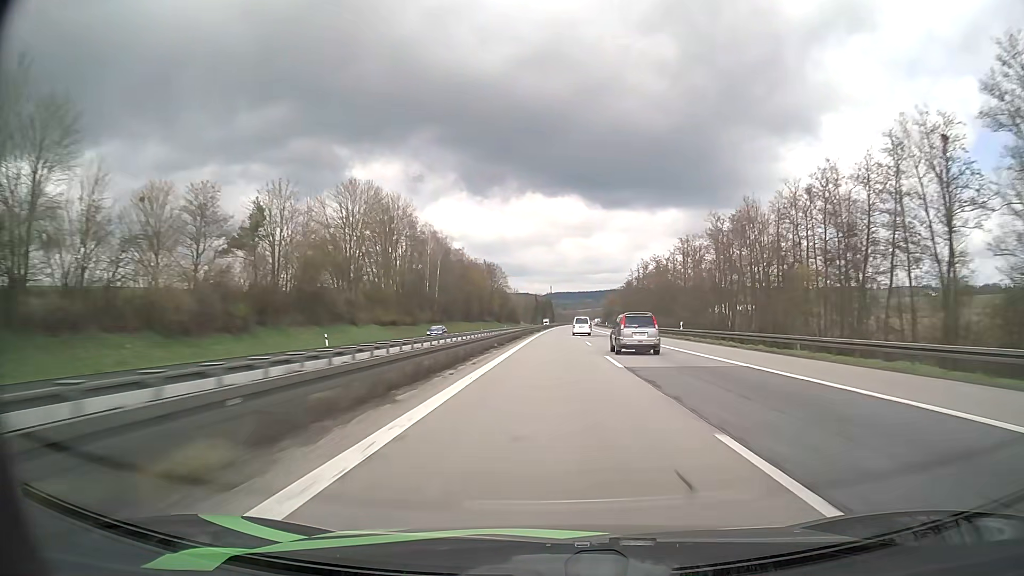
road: motorway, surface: asphalt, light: Day
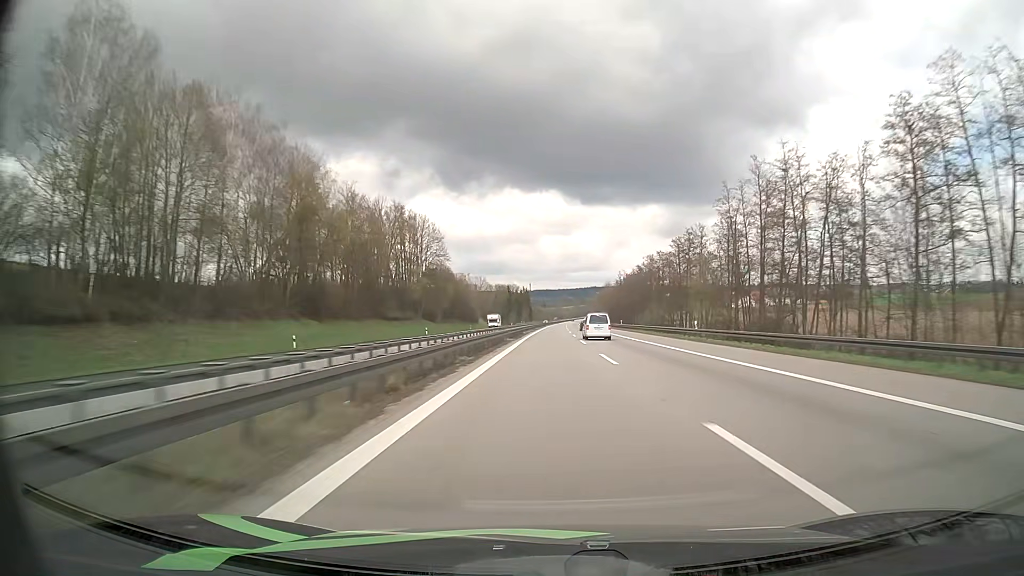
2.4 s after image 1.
(+2.0, +108.1) m; +2°
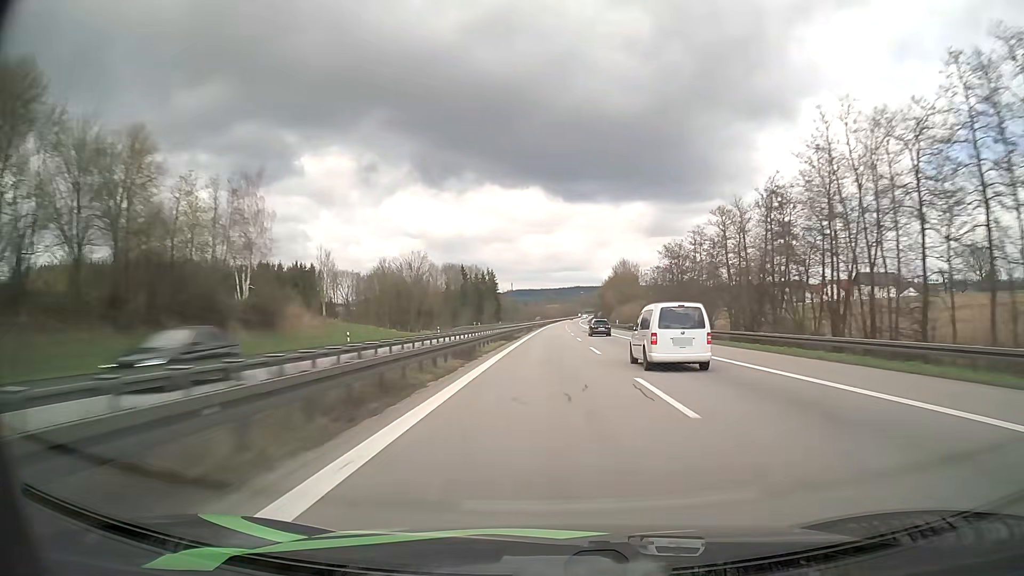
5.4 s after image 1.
(+1.6, +138.2) m; +1°
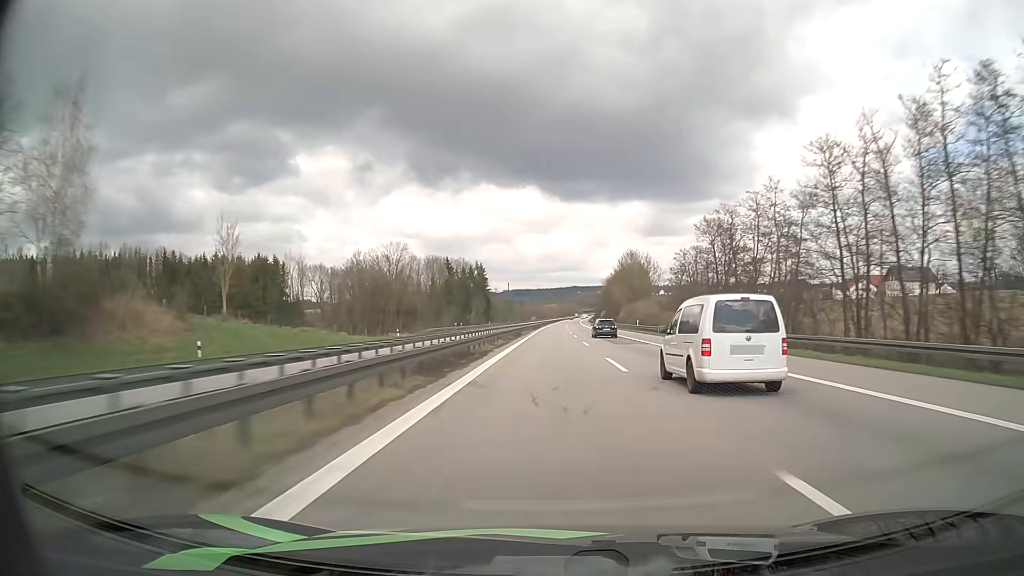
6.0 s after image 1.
(+0.1, +27.9) m; 0°
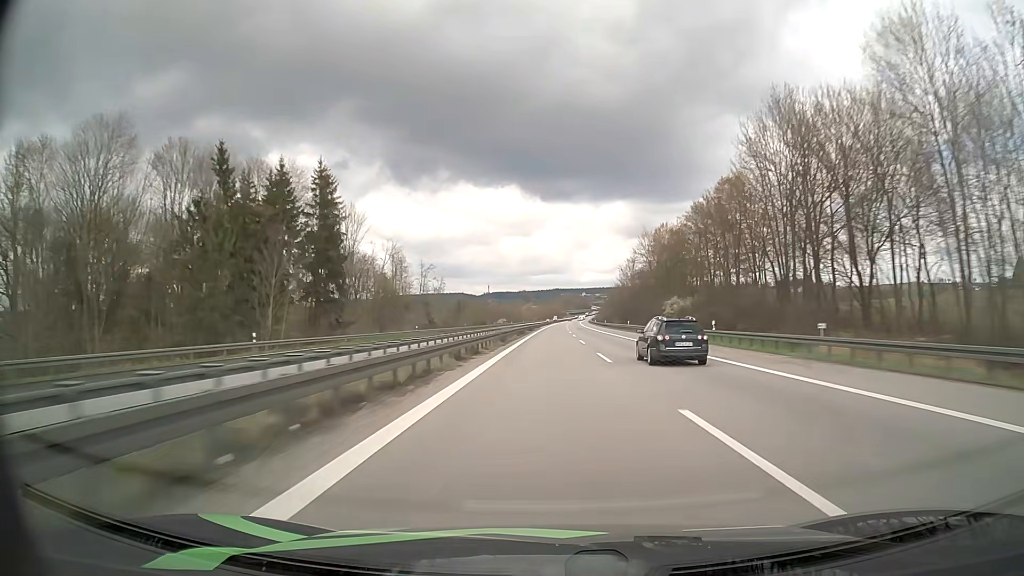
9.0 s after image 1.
(+1.8, +140.7) m; +2°
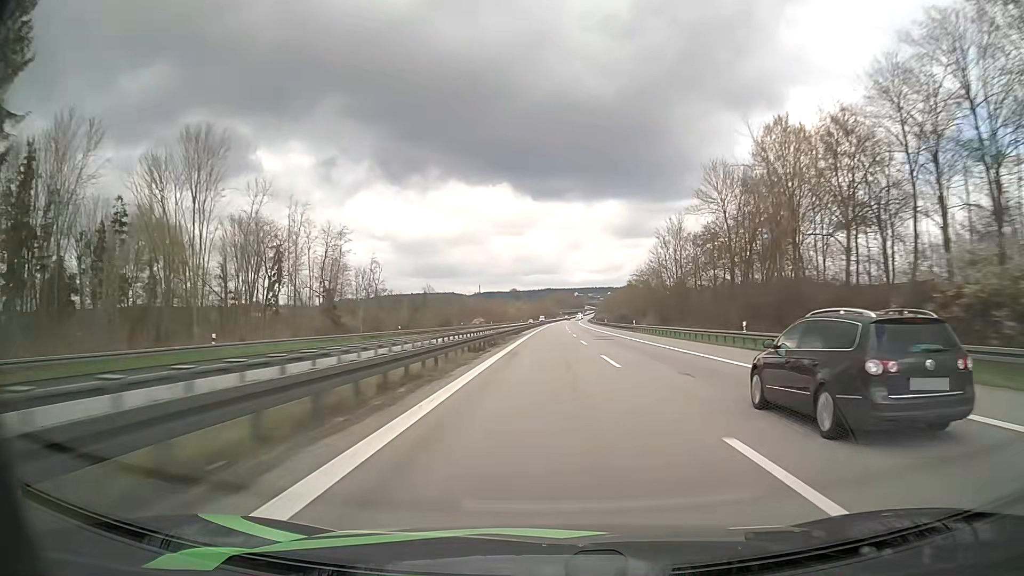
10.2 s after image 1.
(+0.3, +57.0) m; +1°
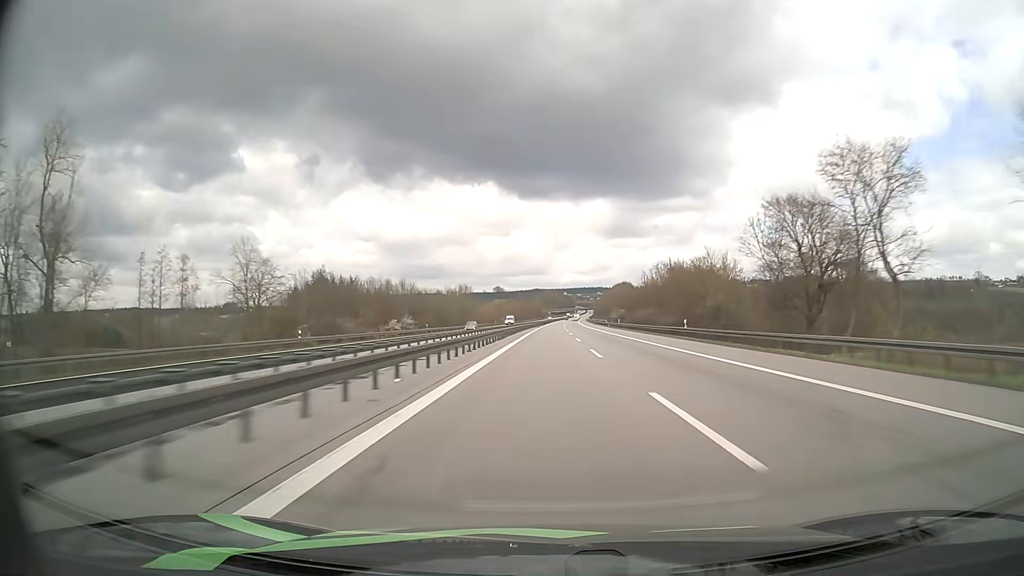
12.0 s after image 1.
(+0.8, +85.7) m; +1°
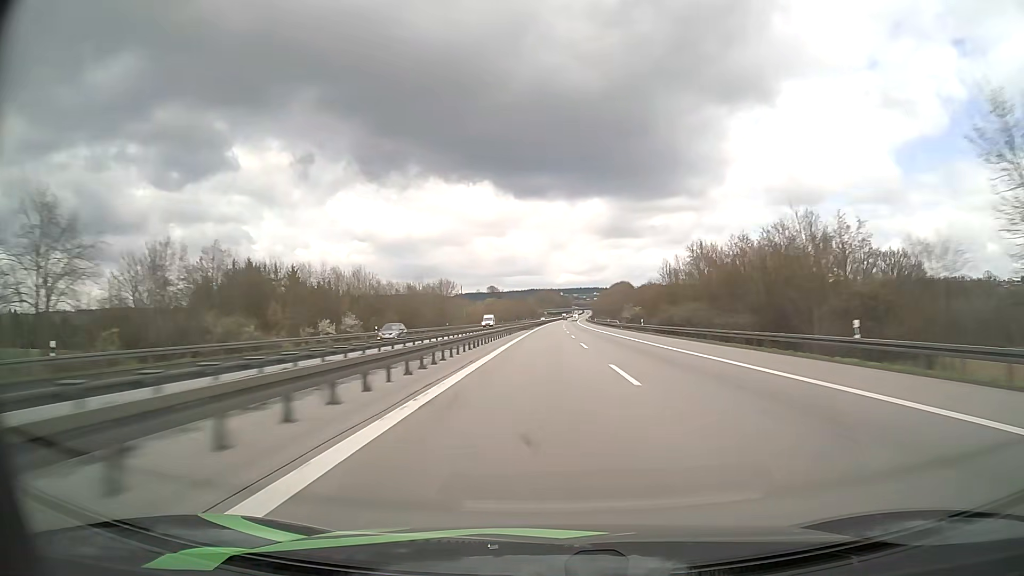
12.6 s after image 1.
(+0.1, +28.6) m; 0°
(0, +10) (0, +20) (0, +30) (0, +40) (0, +50) (0, +60) (0, +70) (+1, +80) (+1, +90) (+1, +100) m
